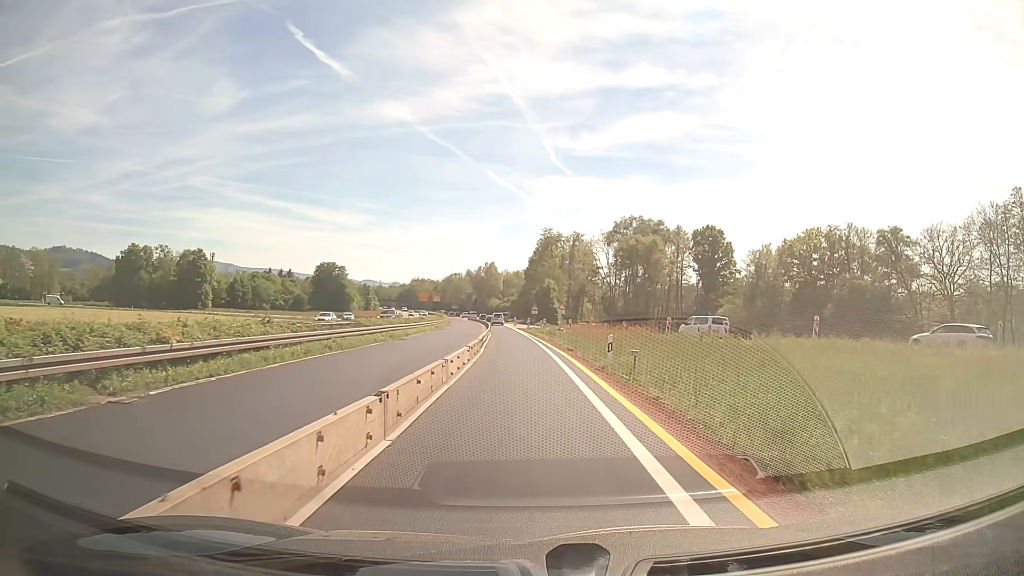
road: trunk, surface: asphalt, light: Day
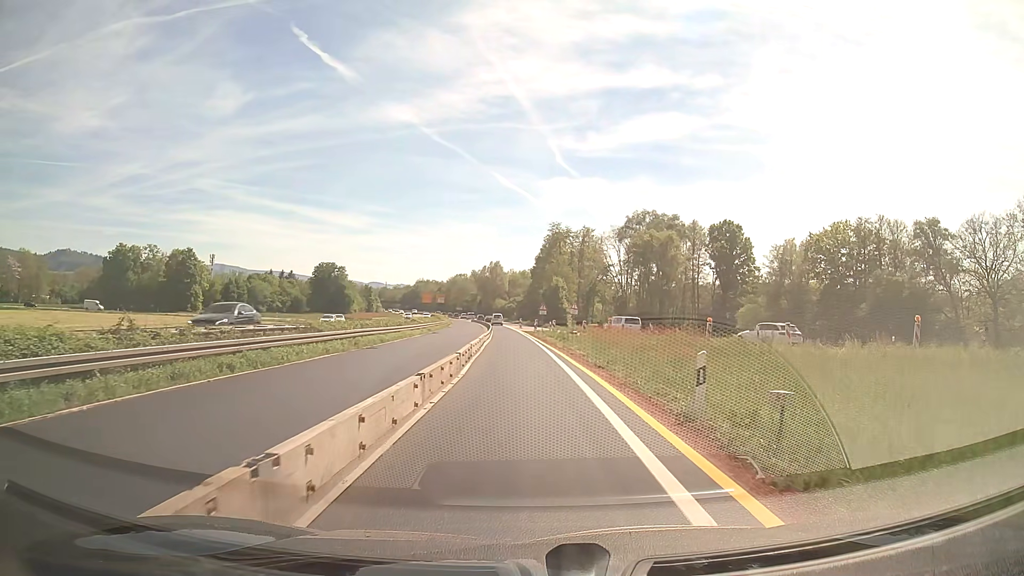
(-0.1, +9.5) m; -1°
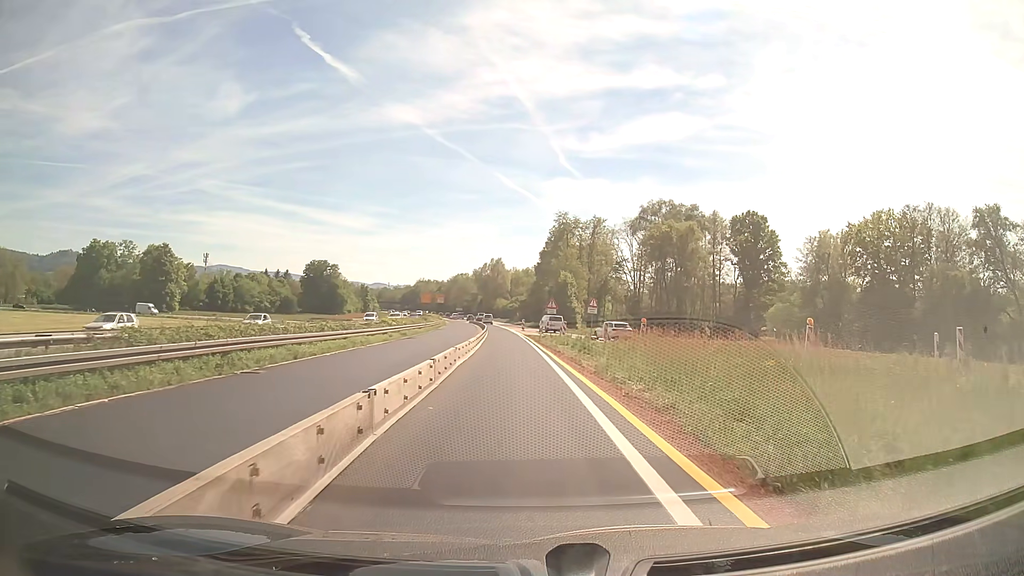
(-0.1, +14.3) m; -1°
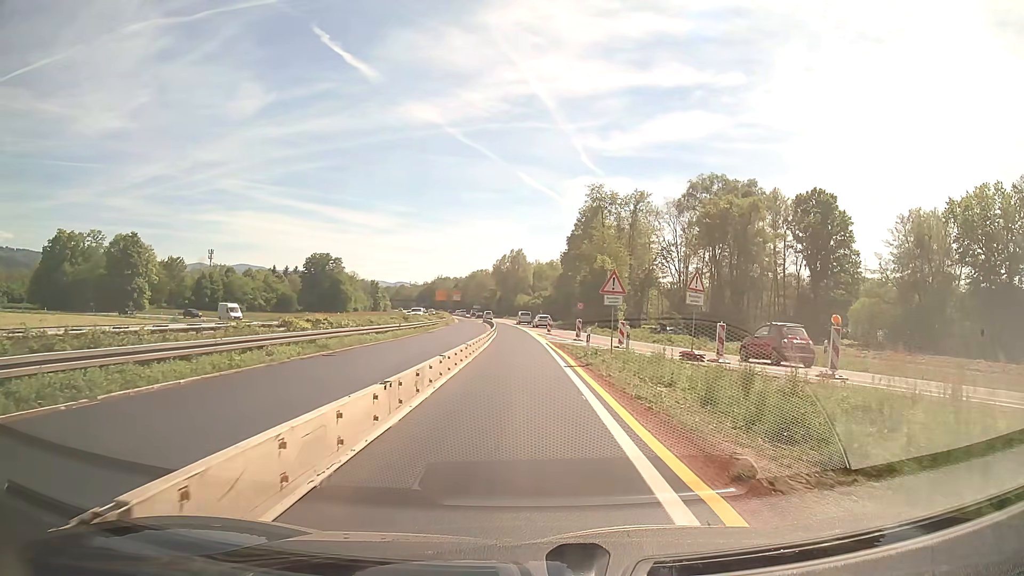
(-0.4, +23.3) m; -2°
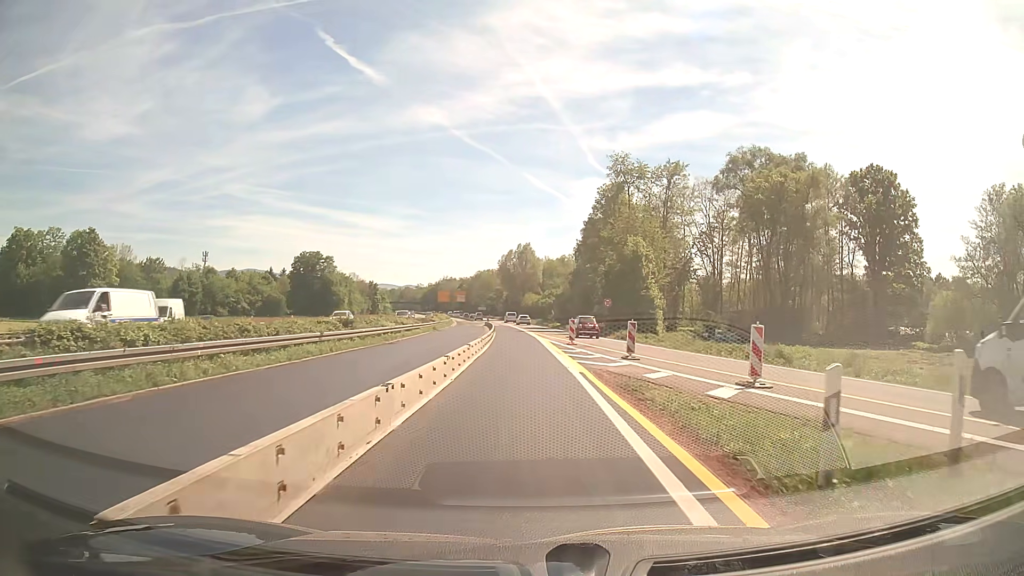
(-0.1, +18.4) m; -1°
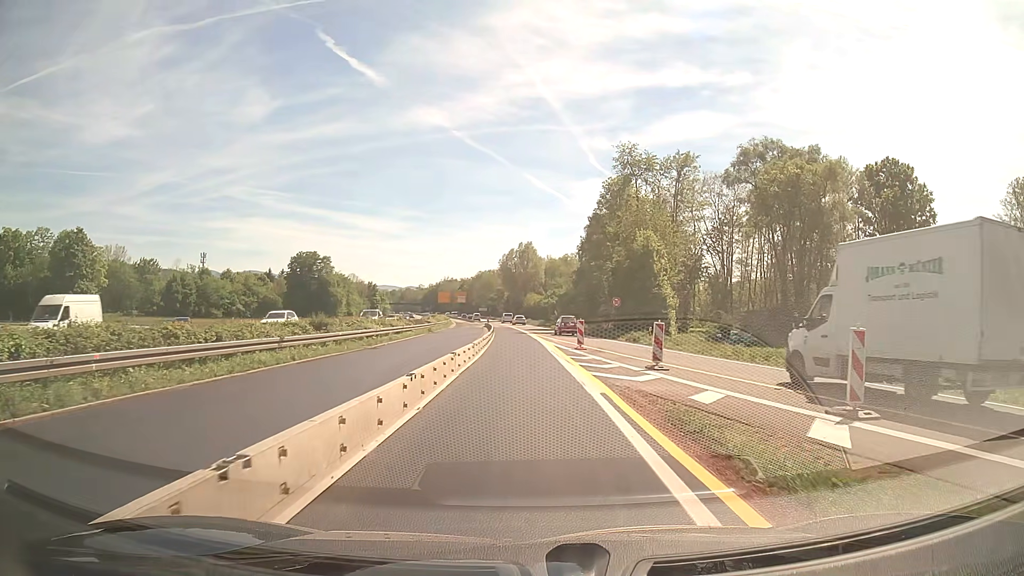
(0.0, +4.5) m; 0°
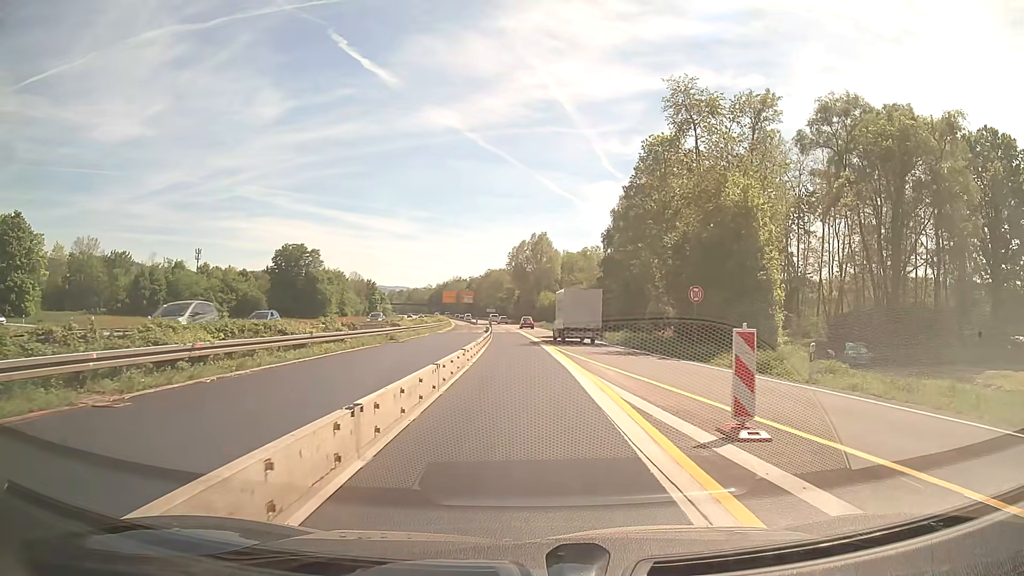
(-0.2, +21.6) m; -1°
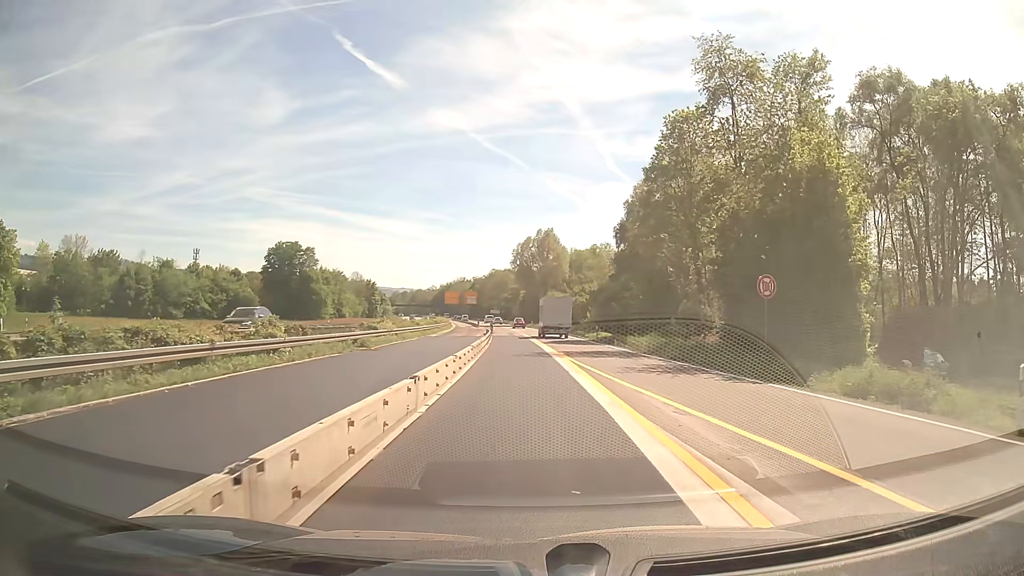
(0.0, +8.6) m; 0°
(0, +10) (0, +20) (0, +30) (-1, +40) (-1, +50) (-2, +60) (-2, +70) (-3, +80) (-4, +90) (-5, +100) m
